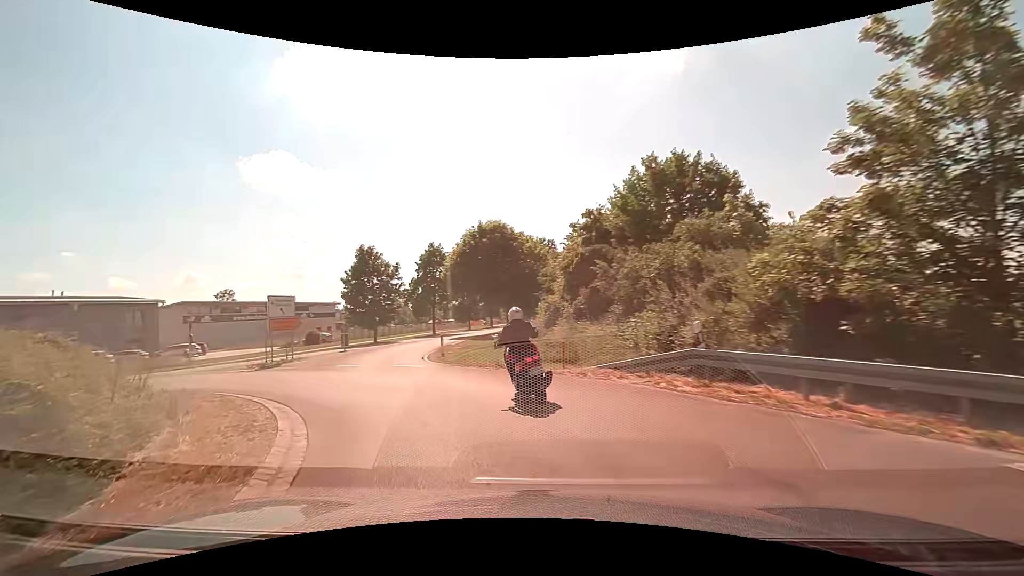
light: Day
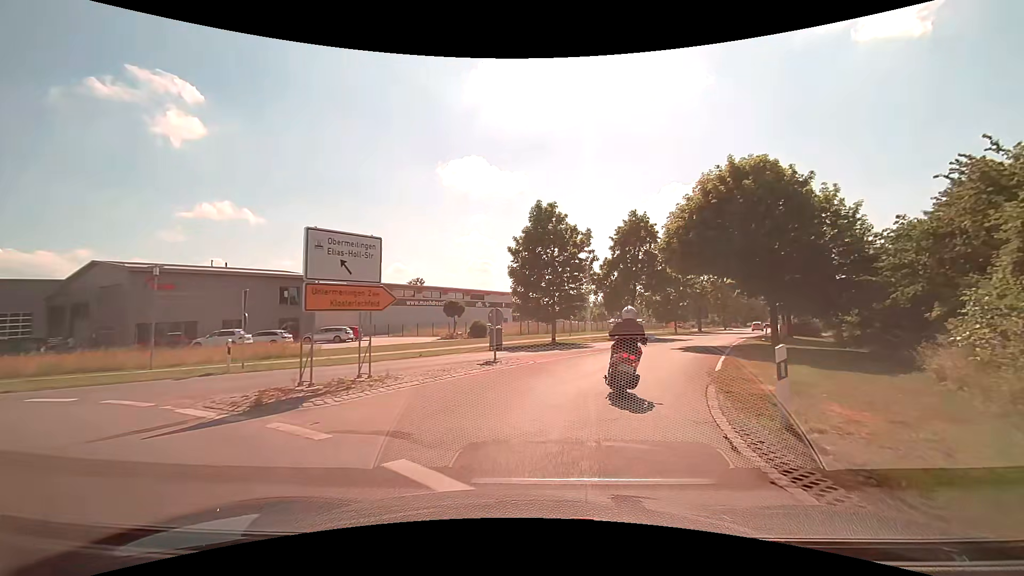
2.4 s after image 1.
(-5.1, +16.1) m; -23°
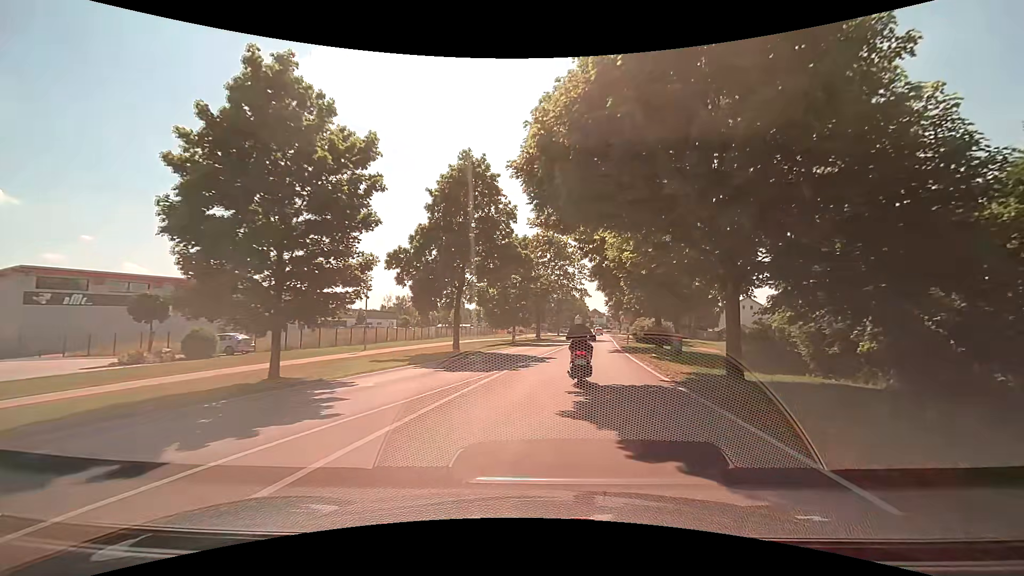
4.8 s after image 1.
(+3.0, +18.0) m; +19°
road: tertiary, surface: asphalt
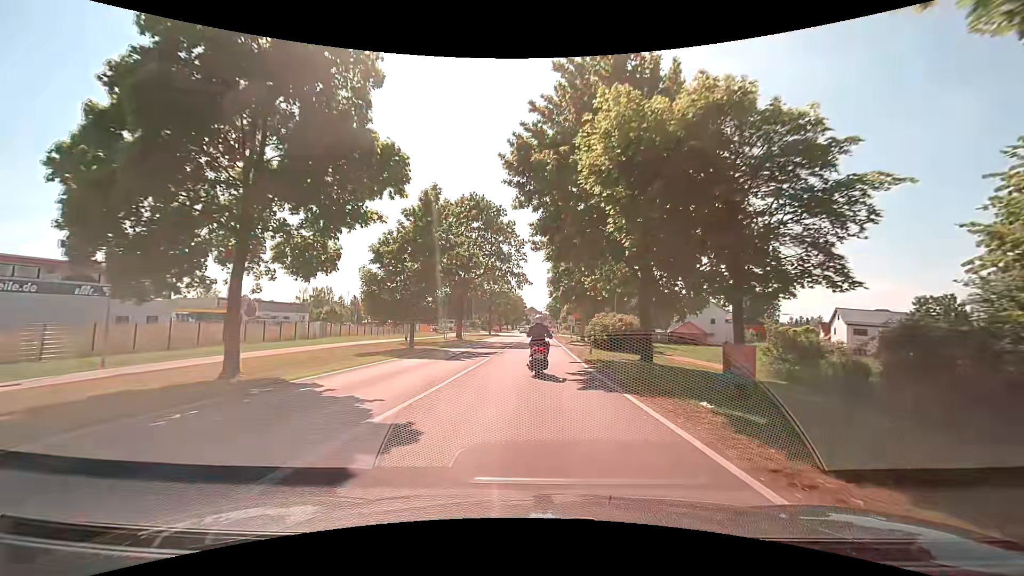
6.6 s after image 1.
(+1.3, +16.4) m; +8°
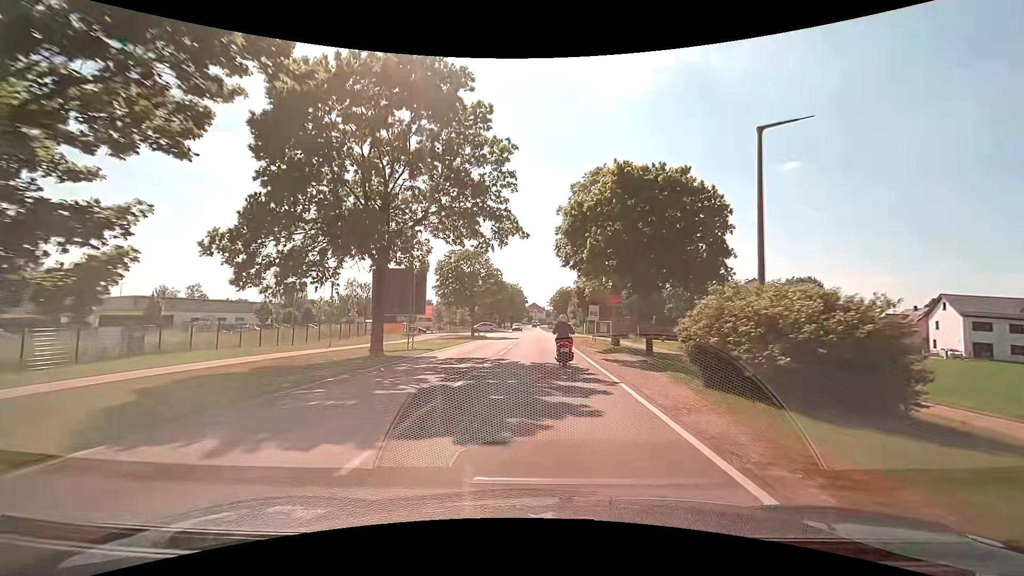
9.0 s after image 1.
(-0.1, +24.1) m; 0°
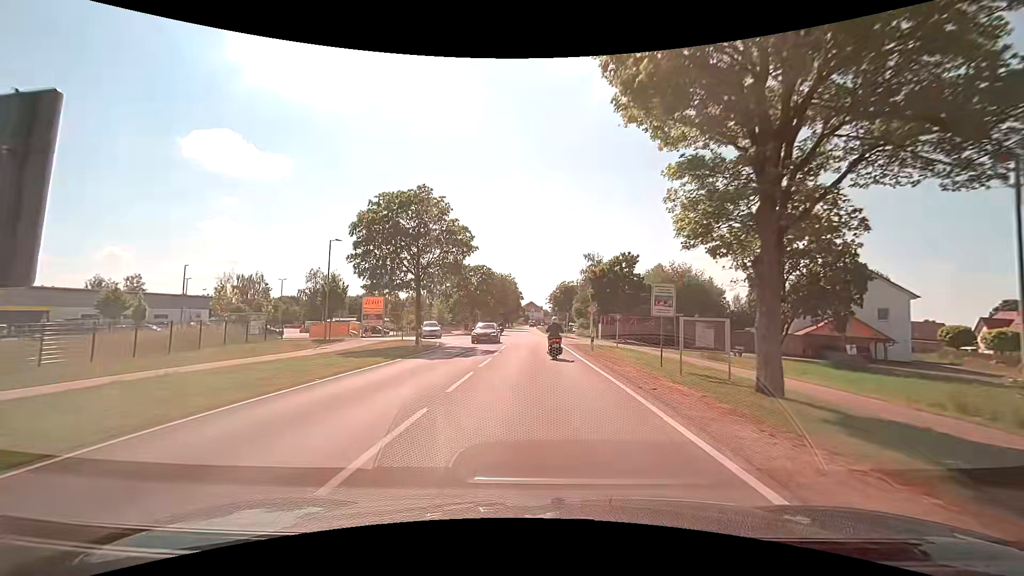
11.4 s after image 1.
(-0.1, +24.5) m; -1°
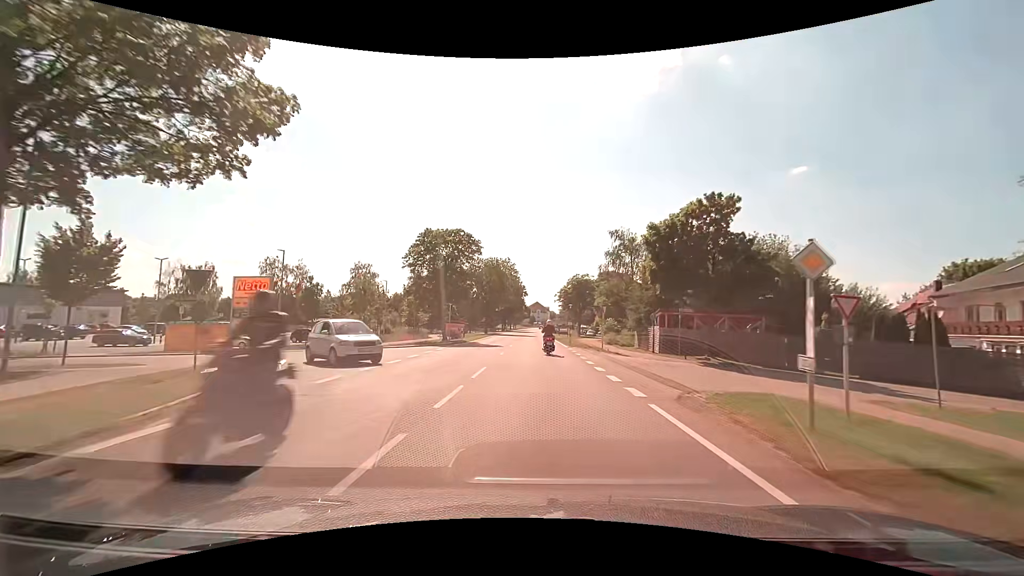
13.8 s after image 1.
(+0.2, +25.6) m; 0°
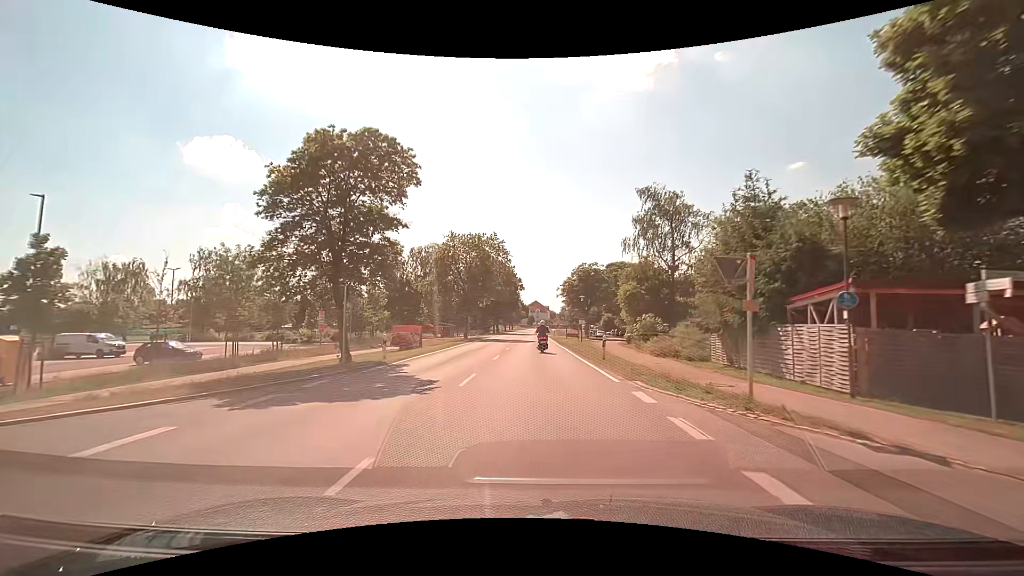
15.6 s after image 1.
(+0.1, +21.1) m; 0°
(0, +10) (0, +20) (0, +30) (0, +40) (0, +50) (0, +60) (0, +70) (0, +80) (0, +90) (0, +100) m
